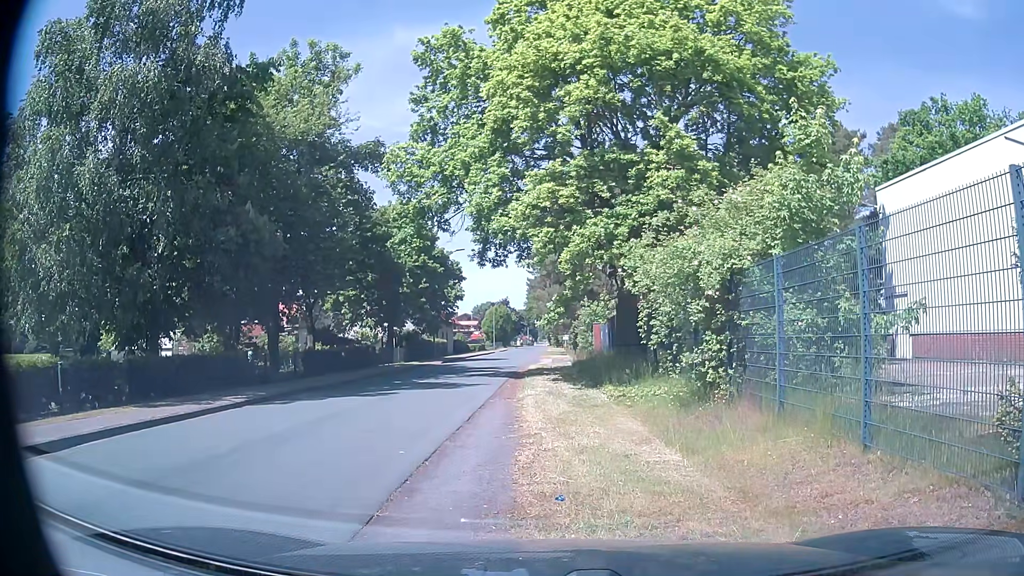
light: Day
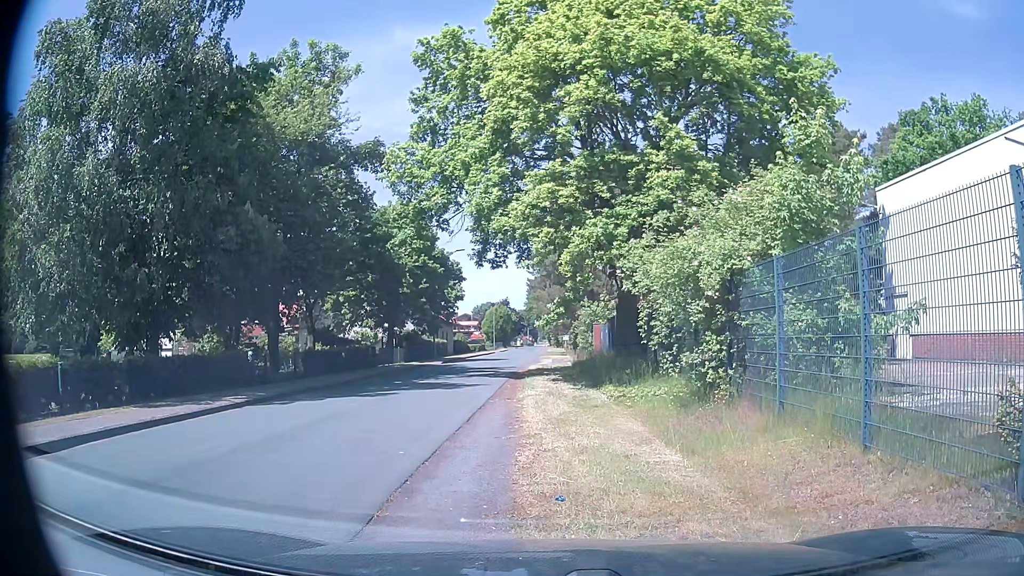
(0.0, 0.0) m; 0°
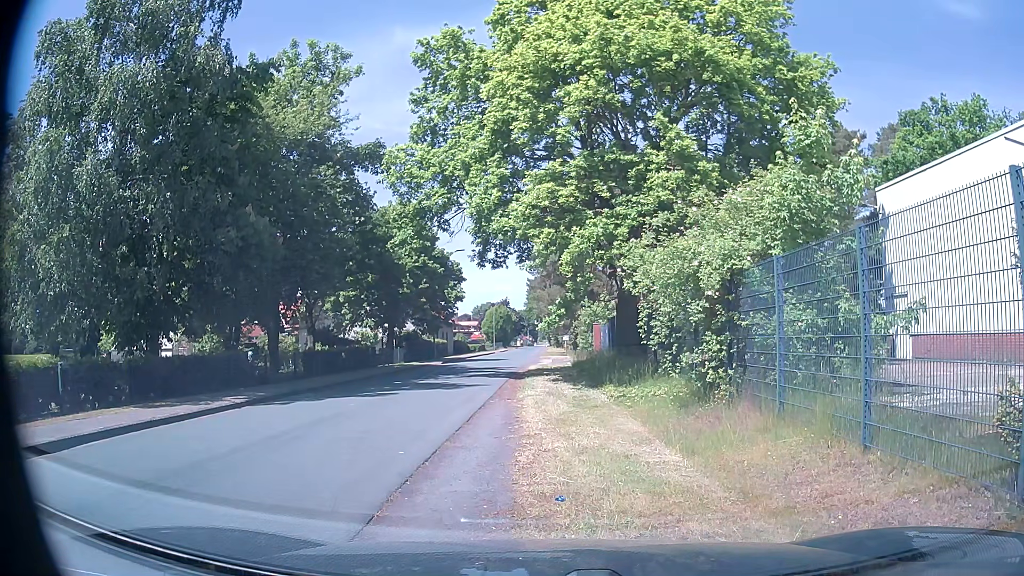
(0.0, 0.0) m; 0°
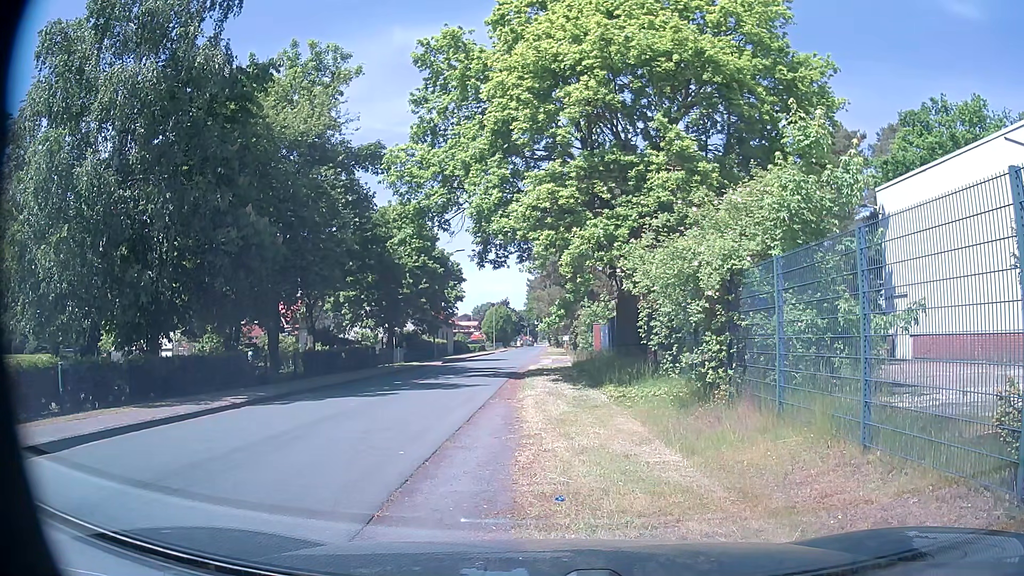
(0.0, 0.0) m; 0°
